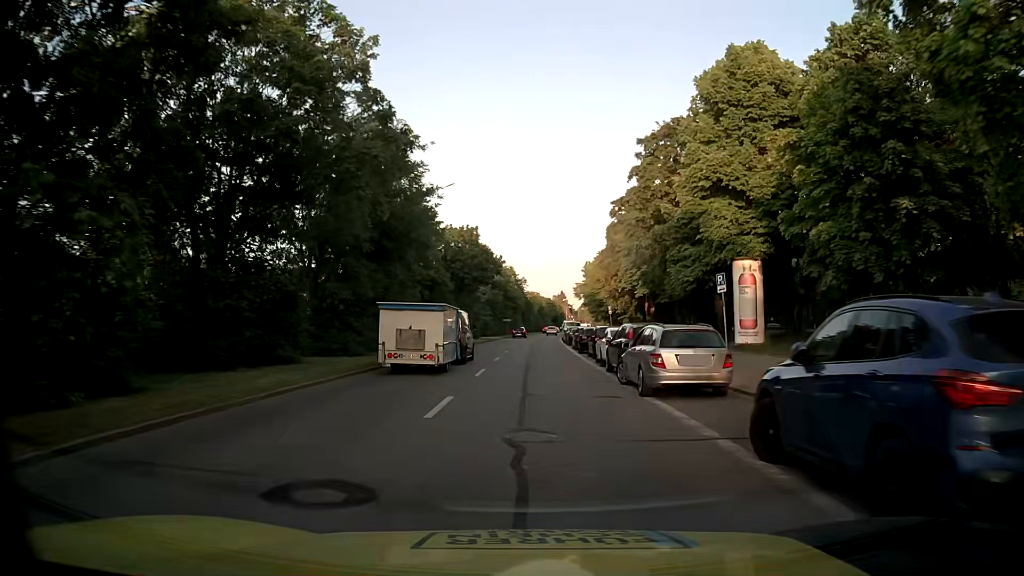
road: secondary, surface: asphalt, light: Day
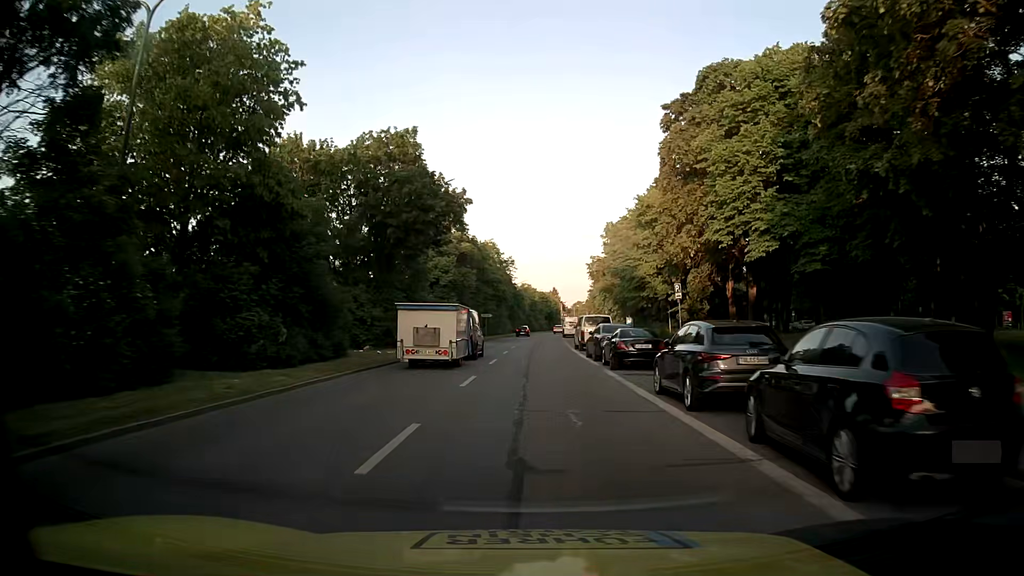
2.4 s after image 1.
(+0.3, +31.0) m; +1°
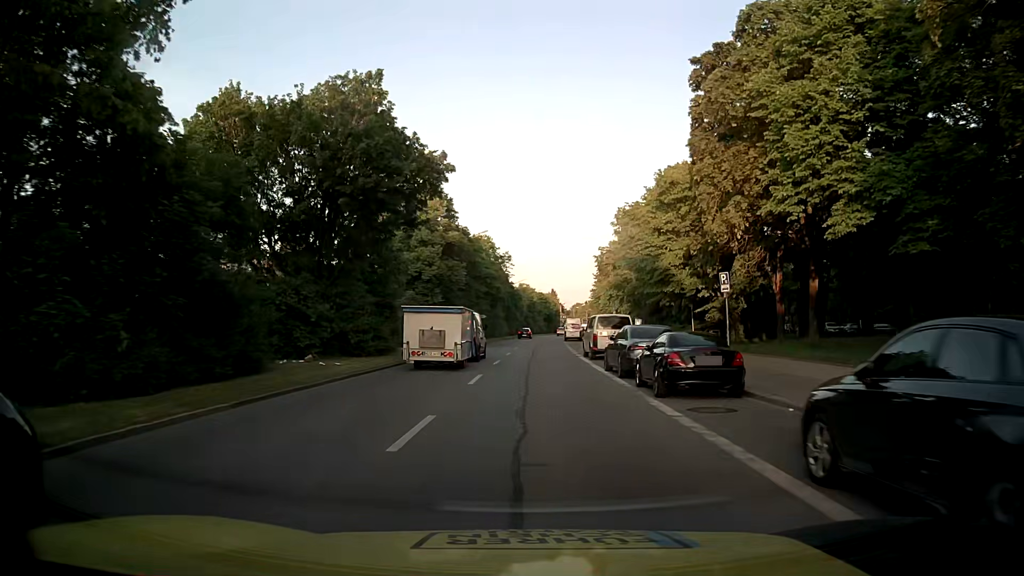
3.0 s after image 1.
(0.0, +7.7) m; 0°
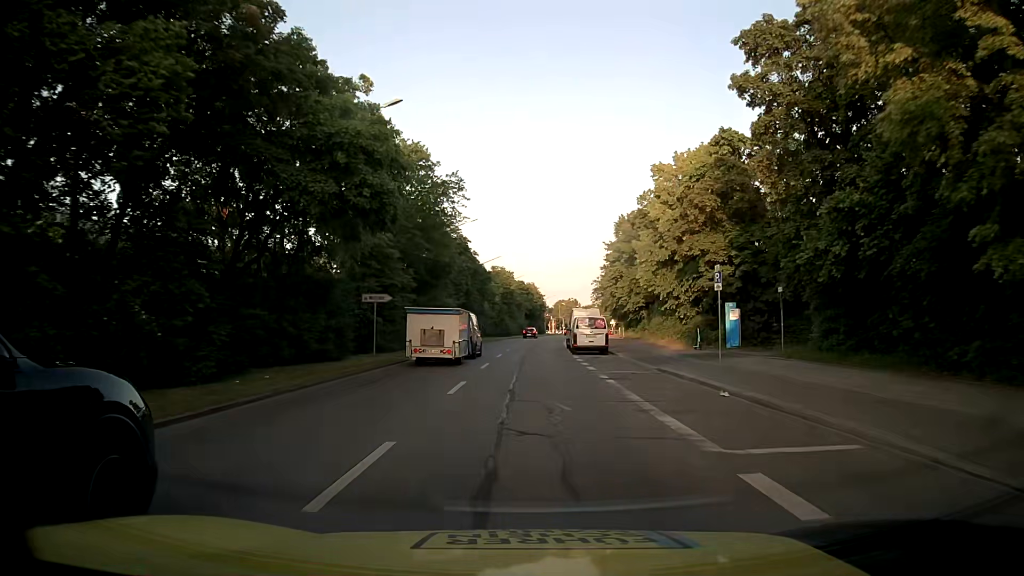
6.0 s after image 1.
(+0.6, +38.6) m; +2°
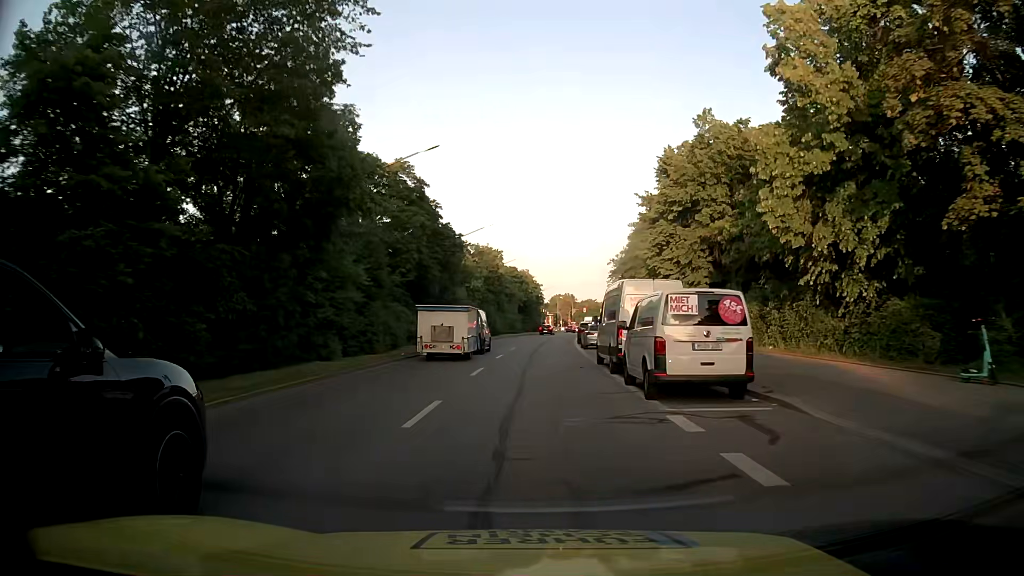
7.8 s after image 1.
(0.0, +23.0) m; +1°
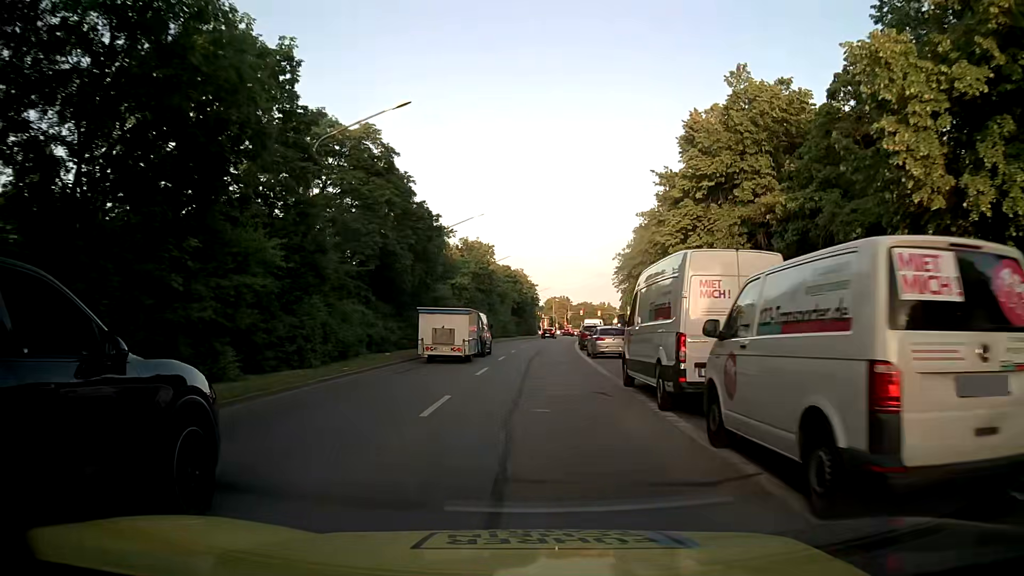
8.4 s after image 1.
(-0.1, +7.6) m; -1°
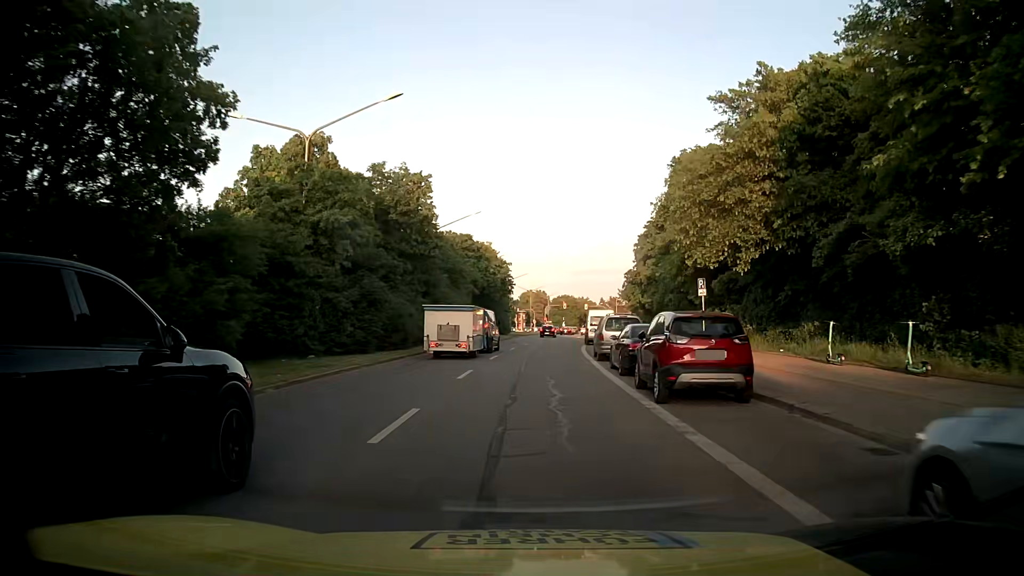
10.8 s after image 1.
(+0.7, +29.6) m; +2°
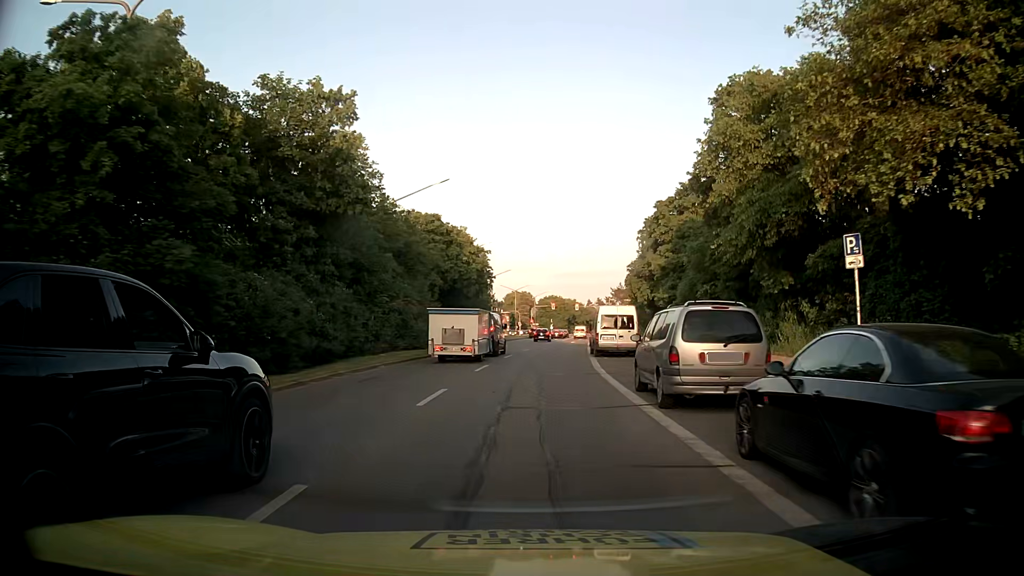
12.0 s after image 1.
(+0.2, +13.9) m; +1°
(0, +10) (0, +20) (+1, +30) (+2, +40) (+3, +50) (+4, +60) (+5, +70) (+6, +80) (+7, +90) (+8, +100) m
